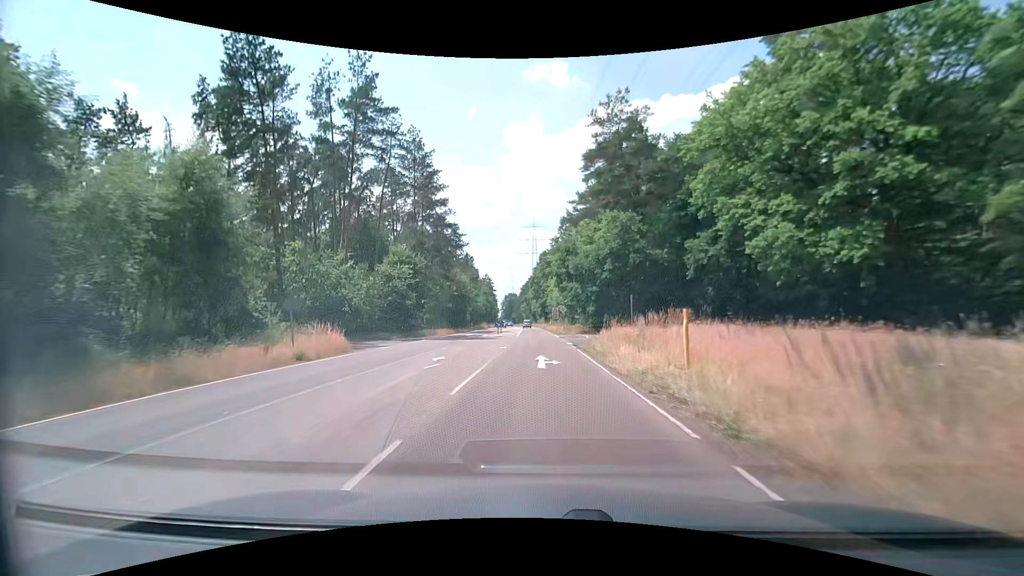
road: secondary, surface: asphalt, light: Day
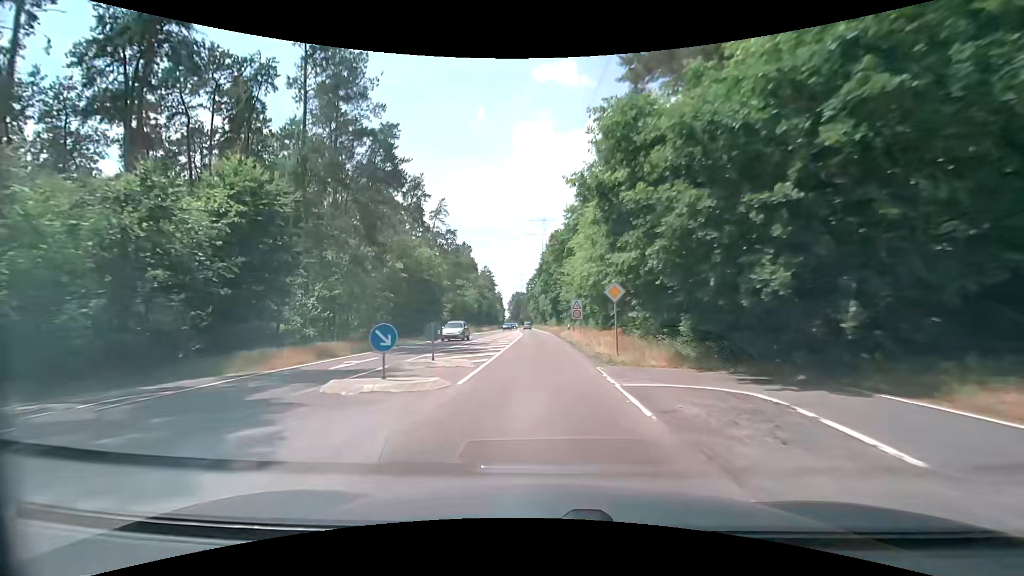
(-0.2, +31.7) m; -1°
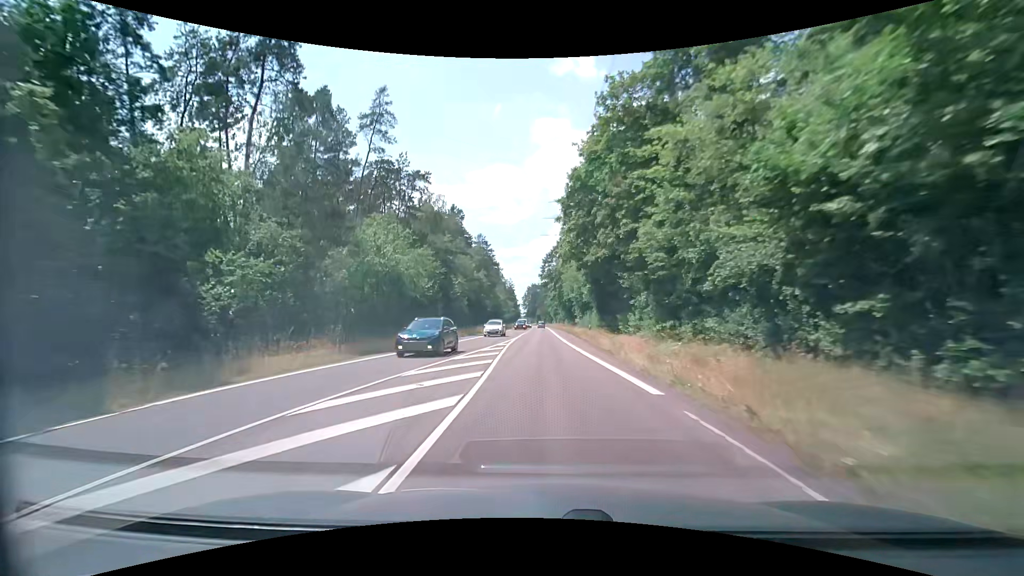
(-1.0, +52.8) m; -3°
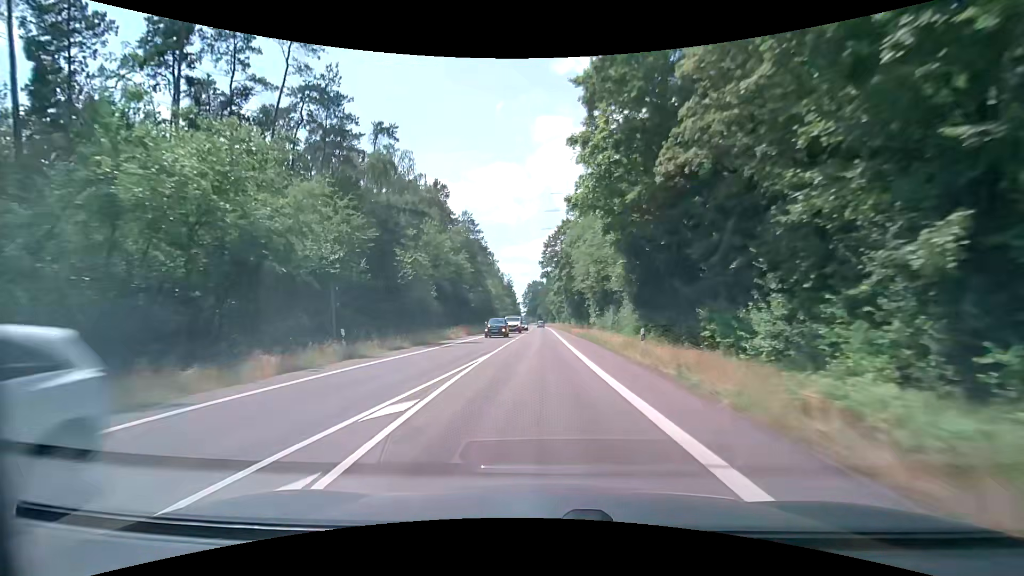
(+0.1, +21.2) m; 0°
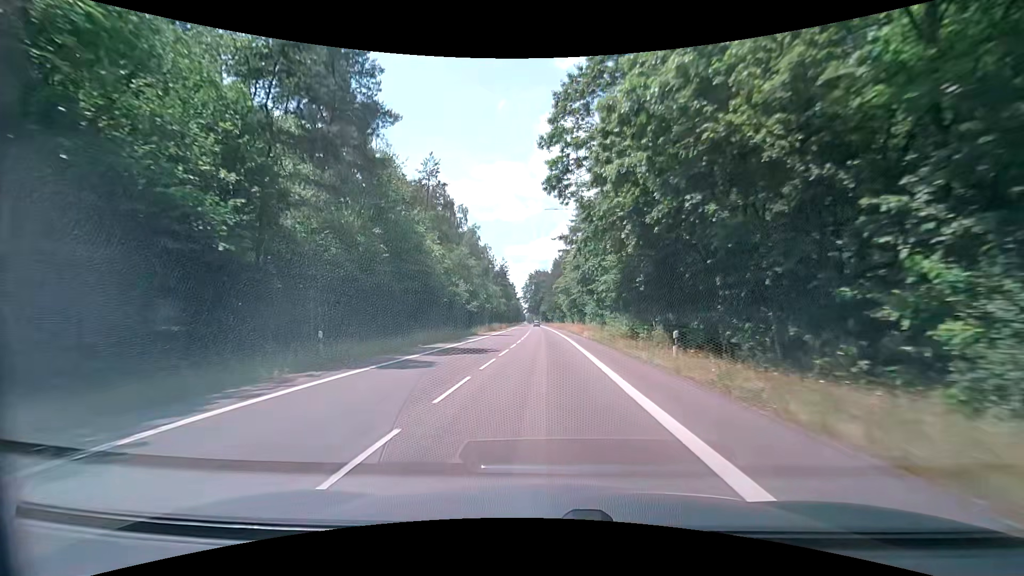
(-0.5, +53.1) m; -1°
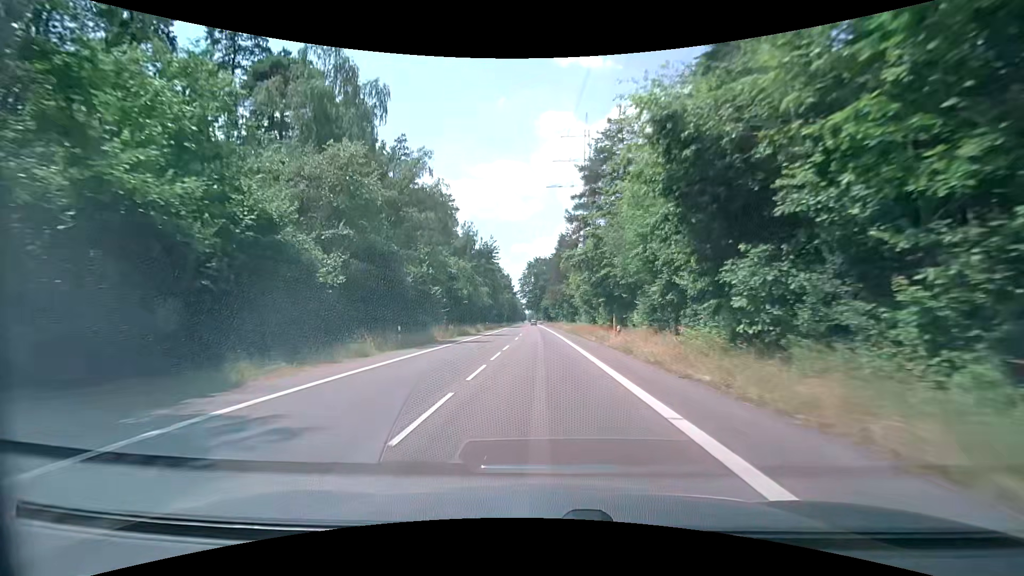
(0.0, +42.5) m; 0°
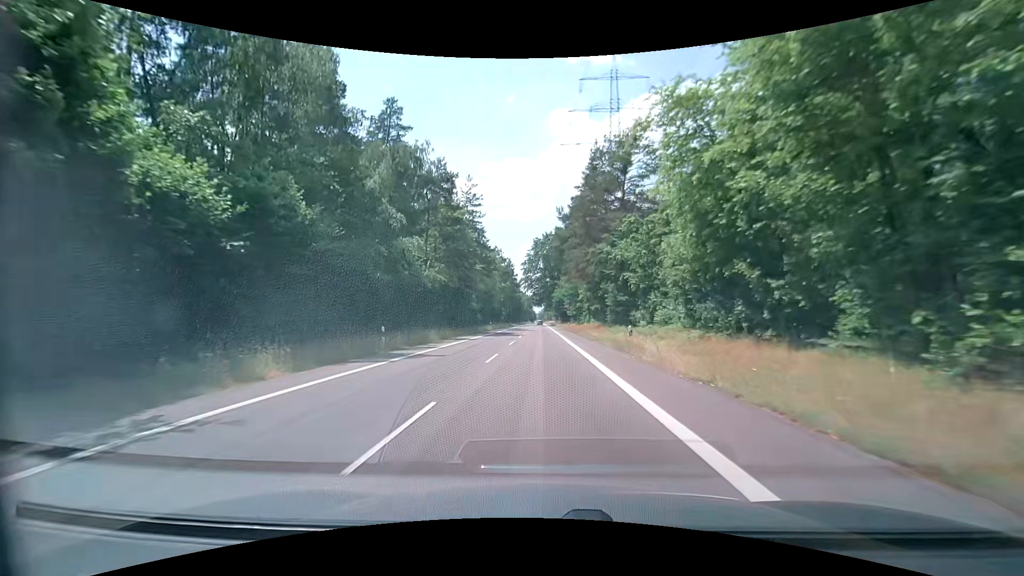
(-0.8, +53.0) m; -1°
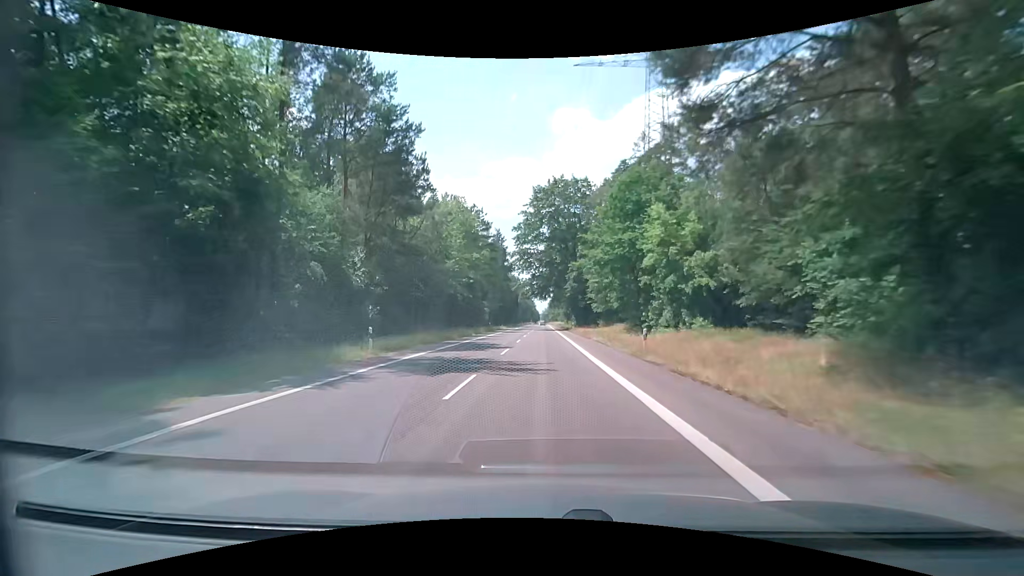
(-0.6, +52.8) m; -1°
(0, +10) (0, +20) (0, +30) (0, +40) (0, +50) (0, +60) (0, +70) (0, +80) (0, +90) (0, +100) m
